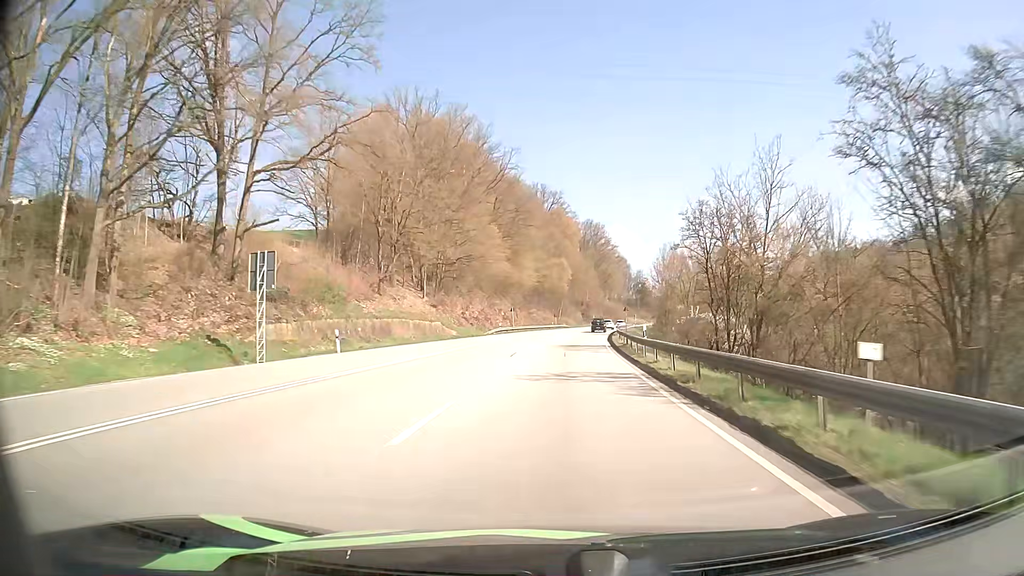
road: primary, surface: asphalt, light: Day
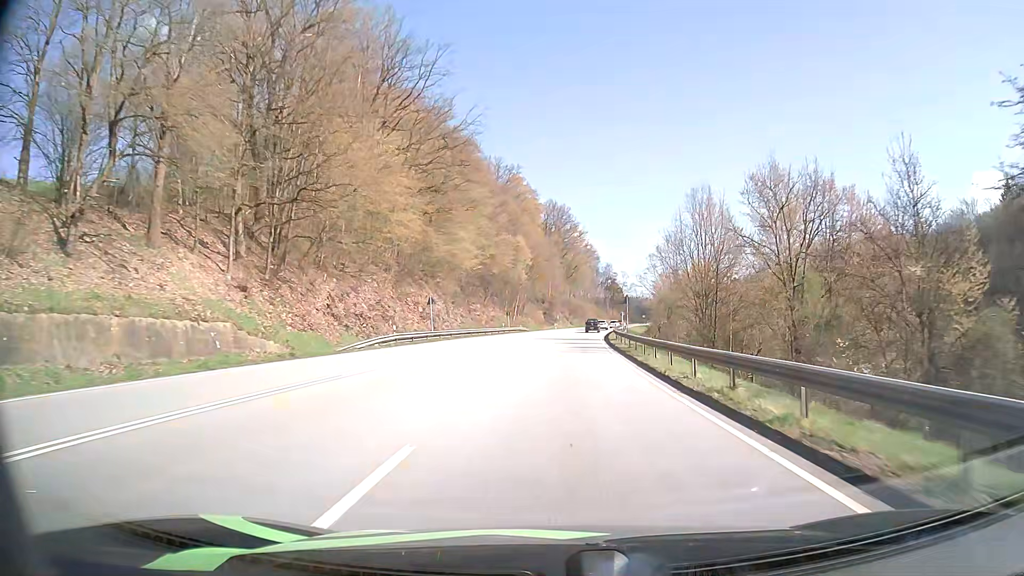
(+0.9, +39.6) m; +3°
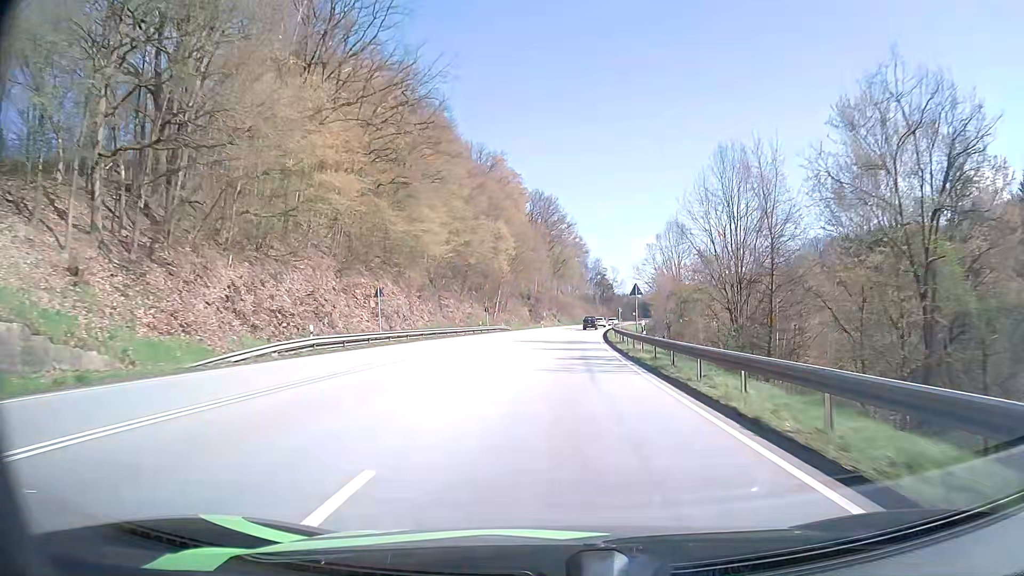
(+0.2, +13.1) m; +1°
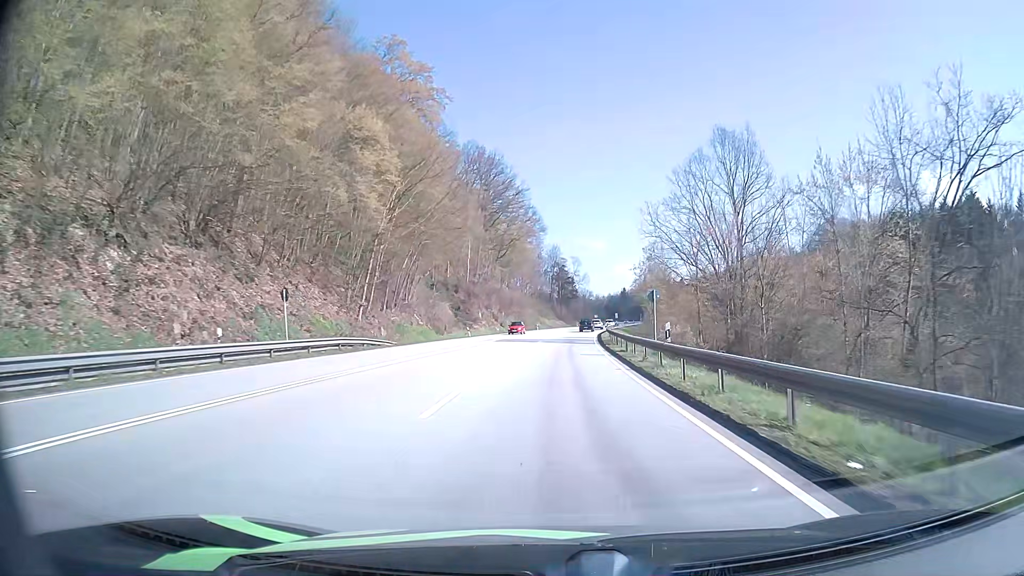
(+1.7, +51.6) m; +4°
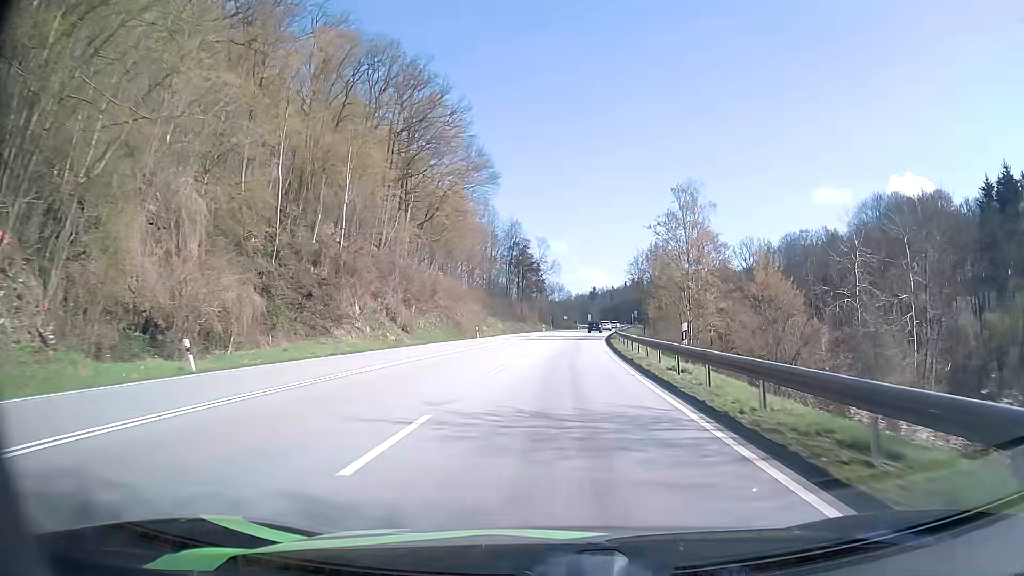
(+1.3, +51.0) m; +3°
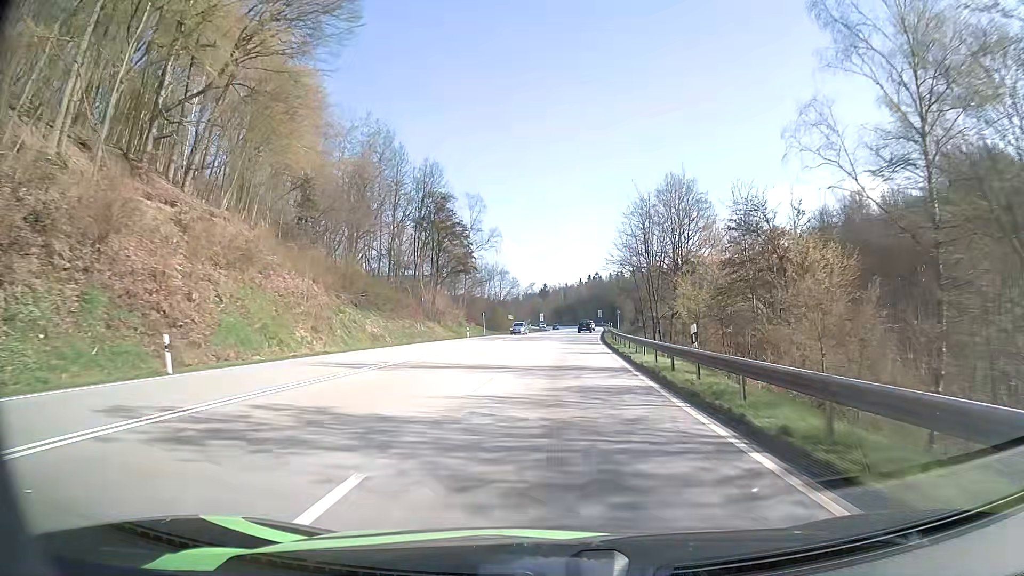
(+2.0, +51.3) m; +4°
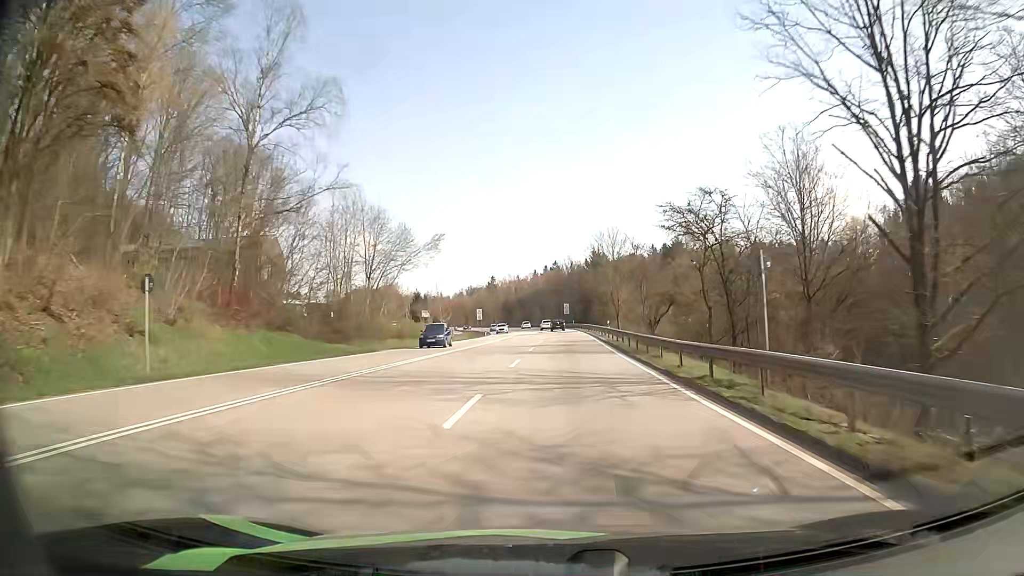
(+2.2, +64.2) m; +4°
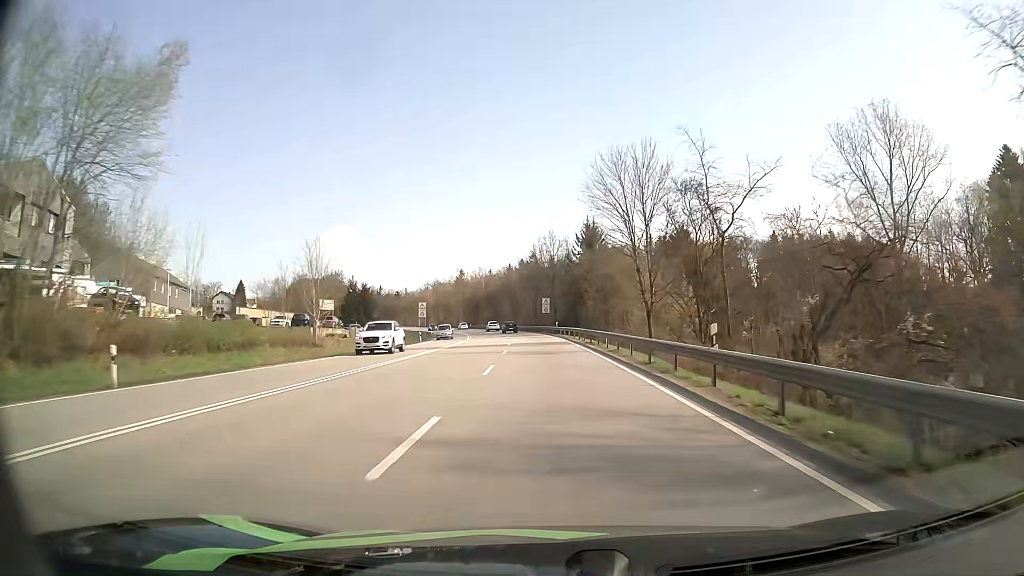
(+0.8, +38.5) m; +2°
(0, +10) (0, +20) (0, +30) (0, +40) (-1, +50) (-1, +60) (-2, +70) (-3, +80) (-4, +90) (-6, +100) m
